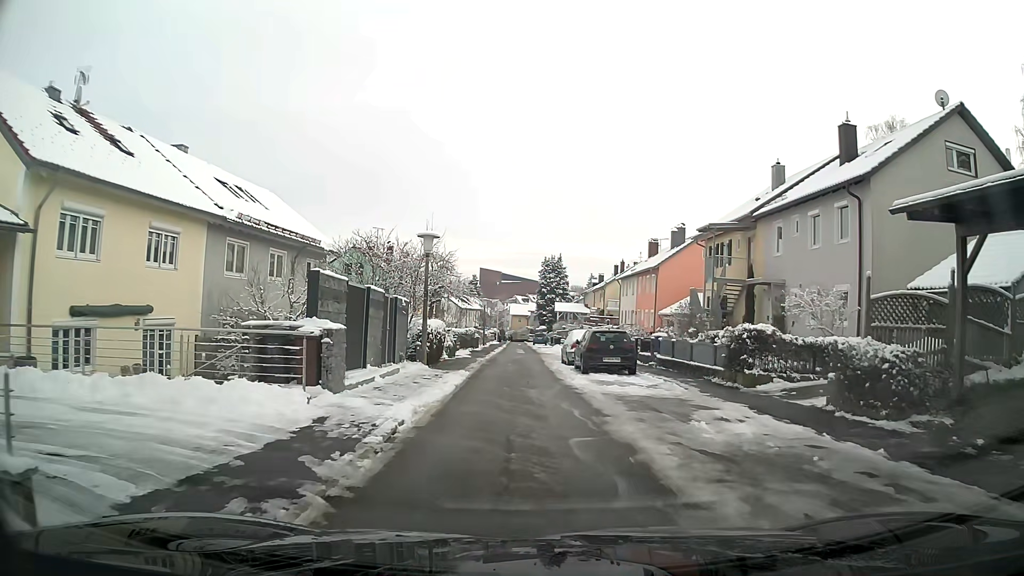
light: Day
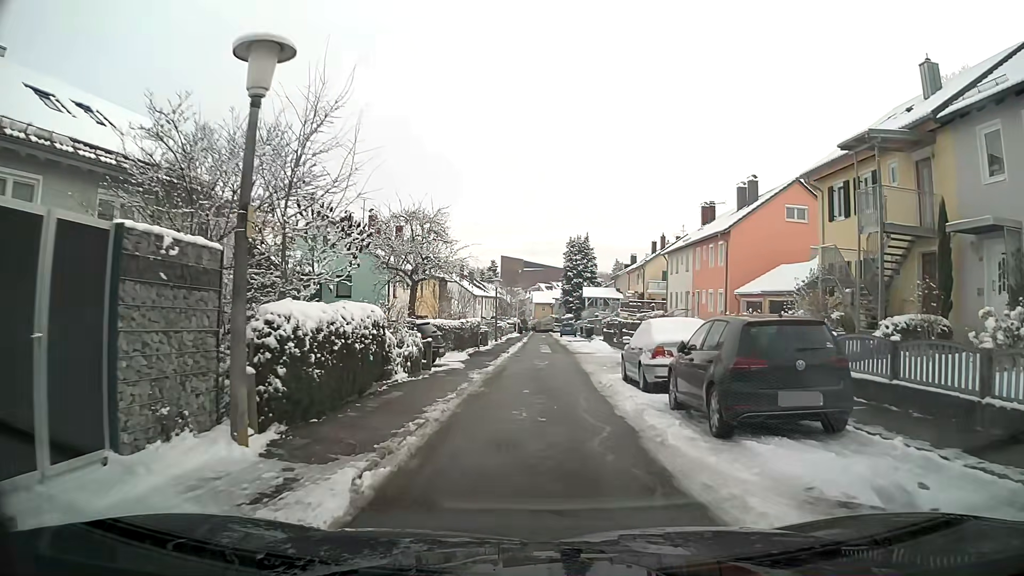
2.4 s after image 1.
(-0.2, +13.7) m; -1°
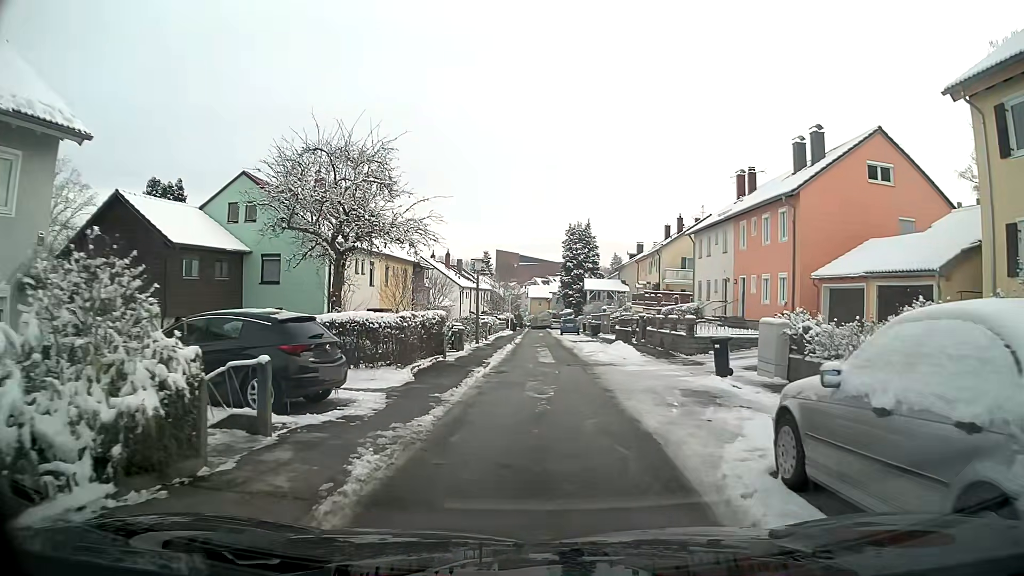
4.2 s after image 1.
(0.0, +10.8) m; 0°
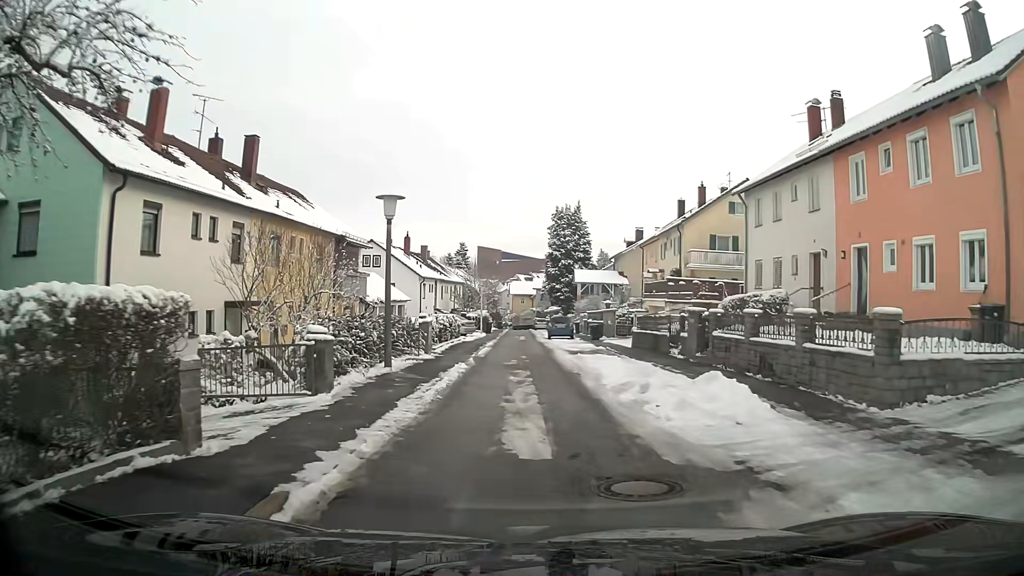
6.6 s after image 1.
(+0.3, +15.0) m; +1°
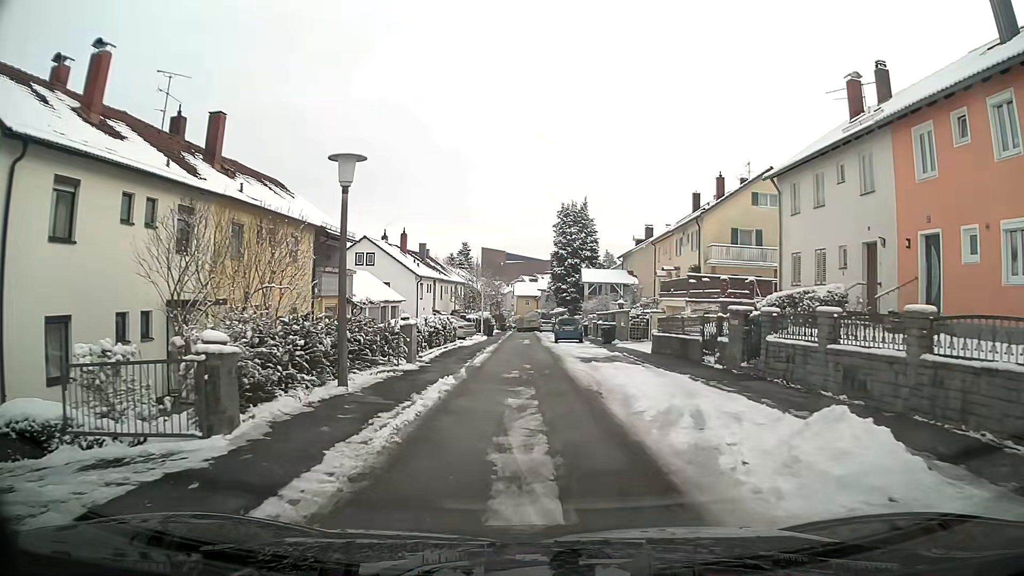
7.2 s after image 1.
(0.0, +3.9) m; 0°
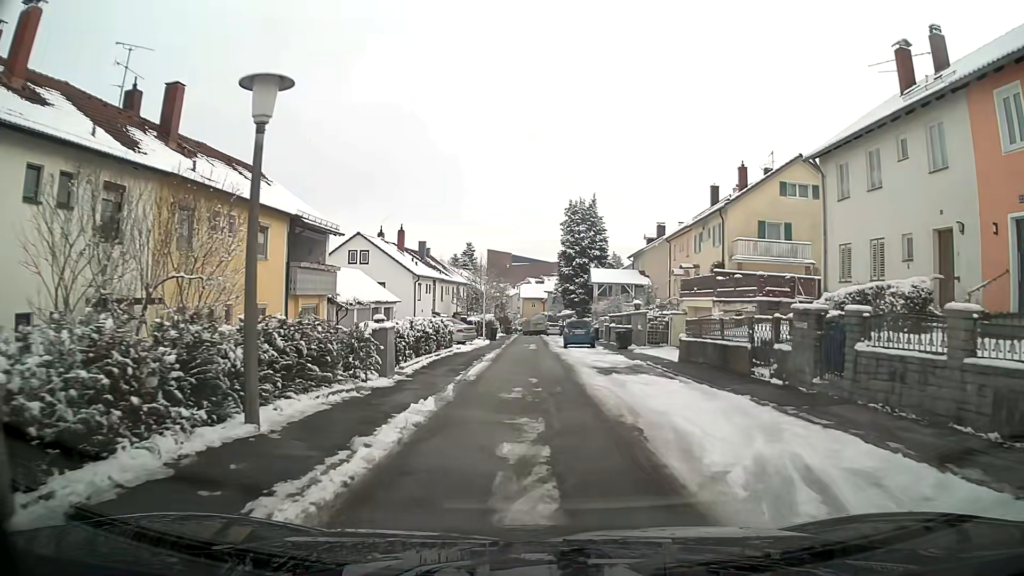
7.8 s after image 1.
(0.0, +3.9) m; -1°
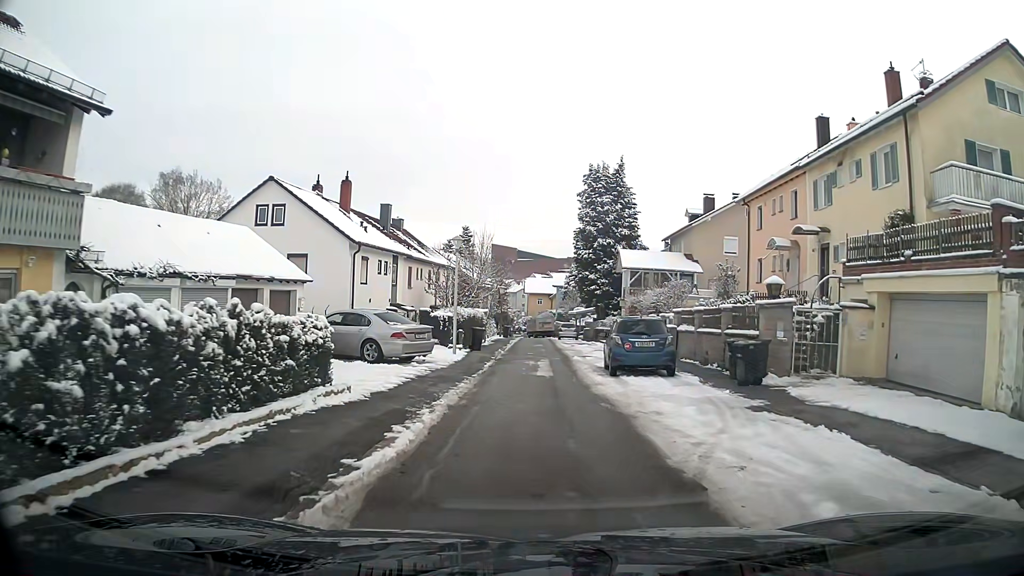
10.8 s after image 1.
(-0.2, +18.7) m; 0°
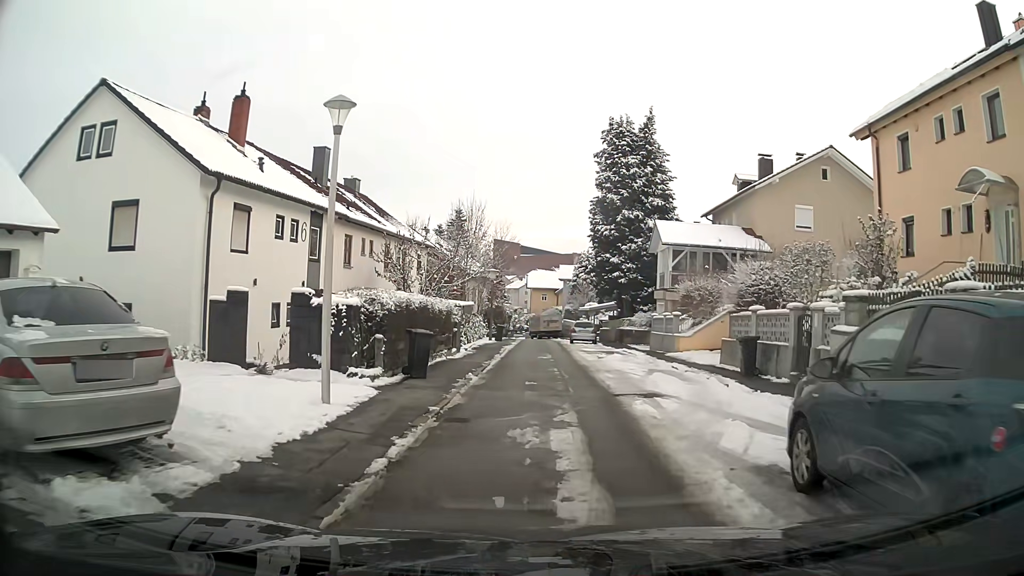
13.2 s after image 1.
(0.0, +14.5) m; 0°
(0, +10) (0, +20) (0, +30) (0, +40) (0, +50) (0, +60) (-1, +70) (-3, +80) (-5, +90) (-7, +99) m
